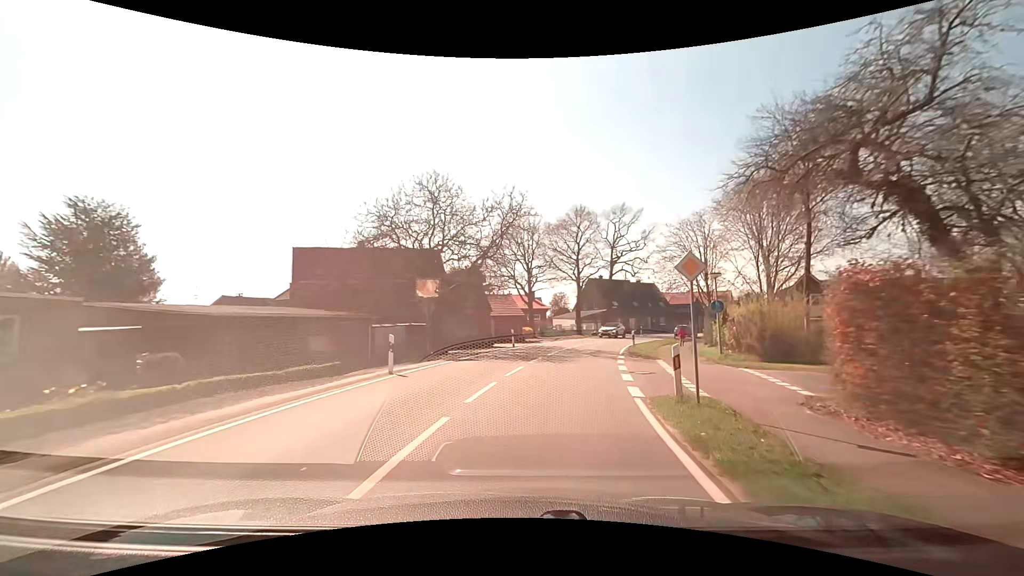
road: secondary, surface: asphalt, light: Day
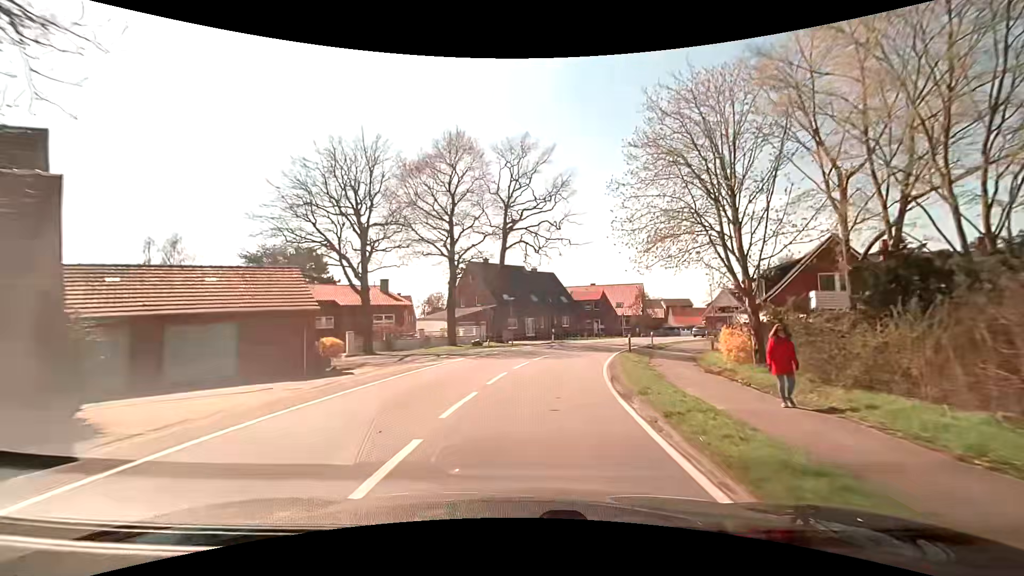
(+3.2, +27.9) m; +13°
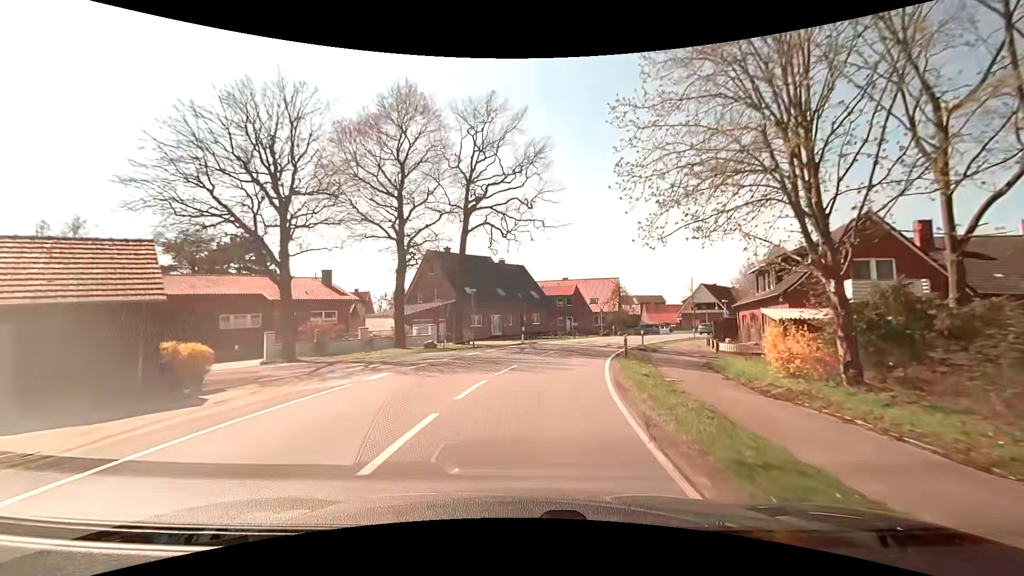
(+0.2, +7.3) m; +4°
(0, +10) (+2, +20) (+4, +30) (+7, +39) (+12, +48) (+17, +56) (+23, +64) (+30, +72) (+36, +79) (+43, +87) m
